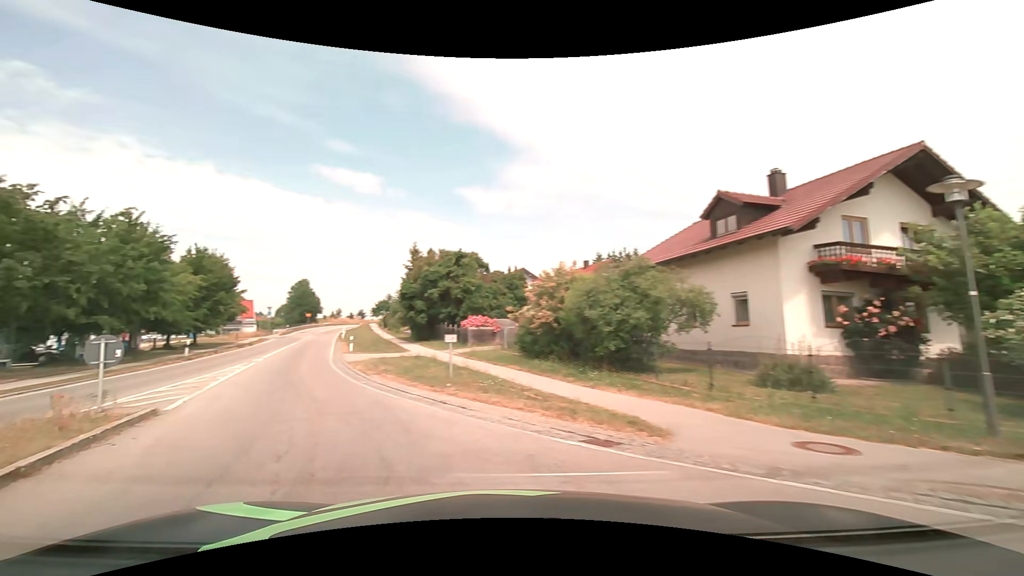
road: secondary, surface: asphalt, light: Day
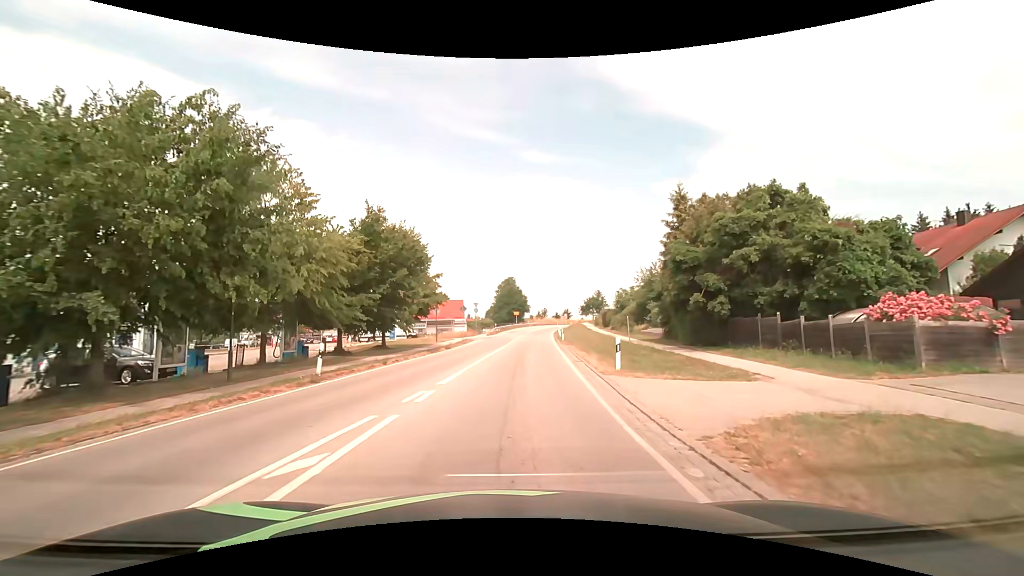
(-7.2, +18.3) m; -24°
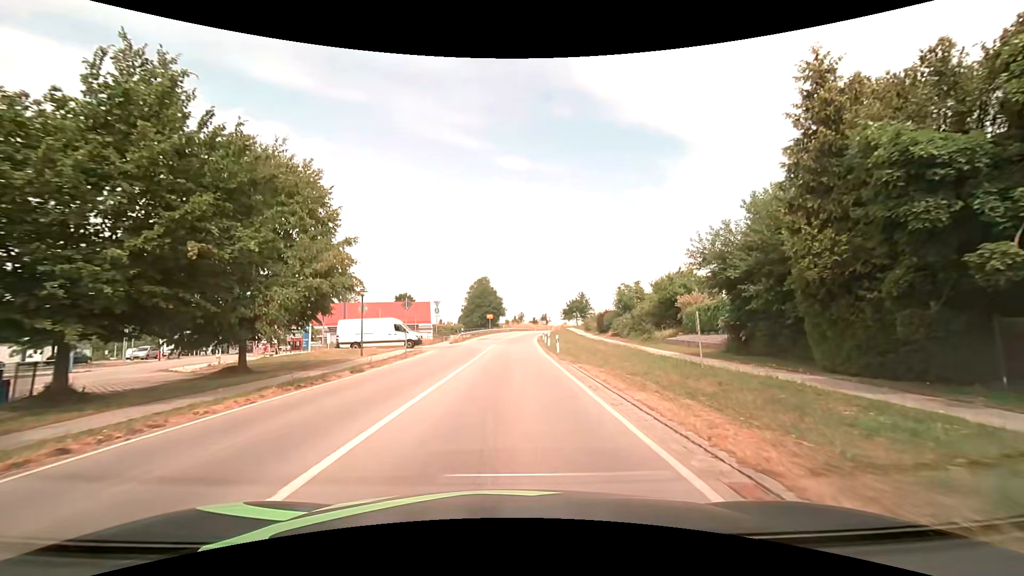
(+0.4, +16.2) m; +3°
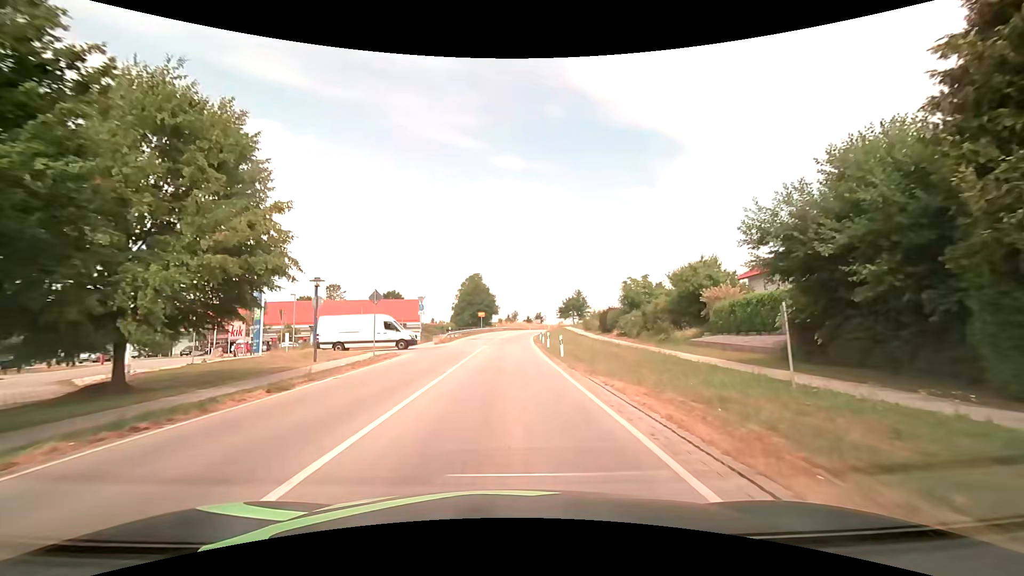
(0.0, +5.9) m; +1°
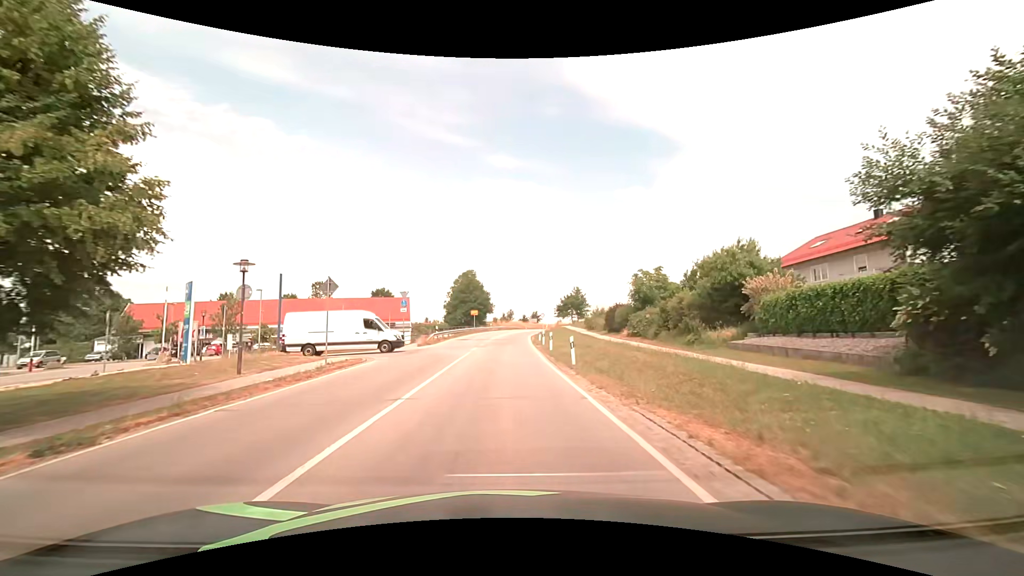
(0.0, +6.0) m; 0°
